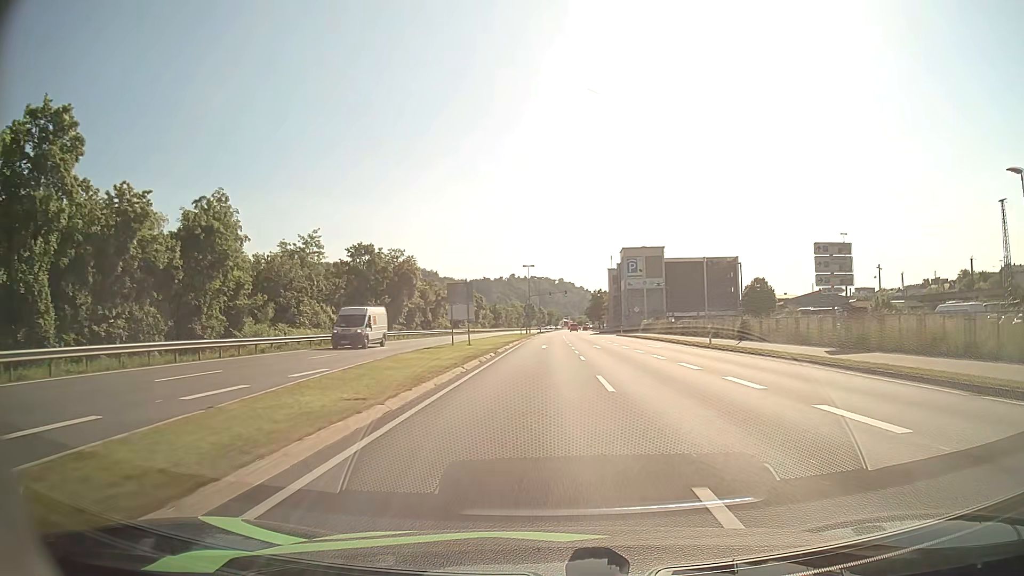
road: primary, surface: asphalt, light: Day
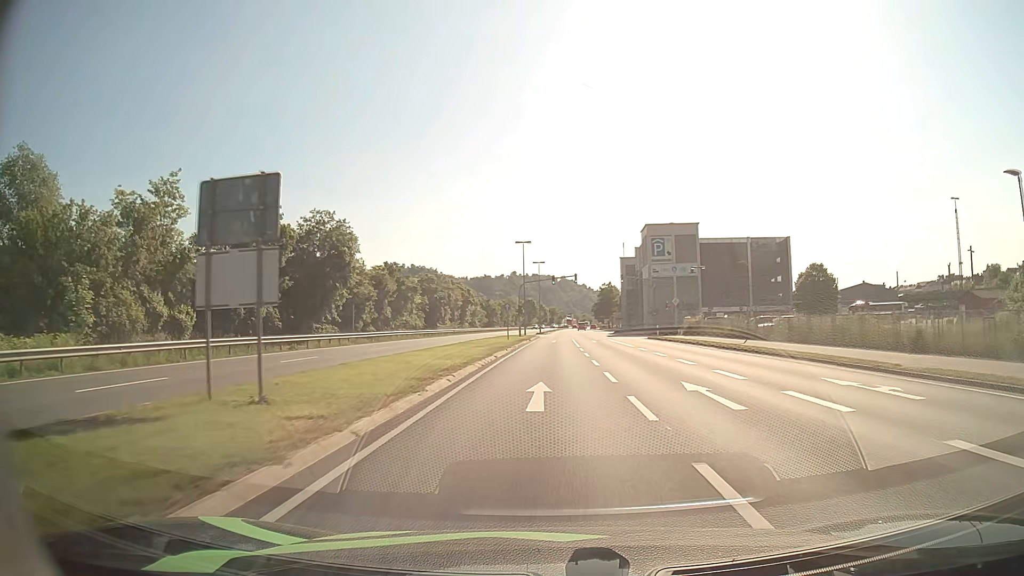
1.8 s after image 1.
(-0.1, +27.8) m; 0°
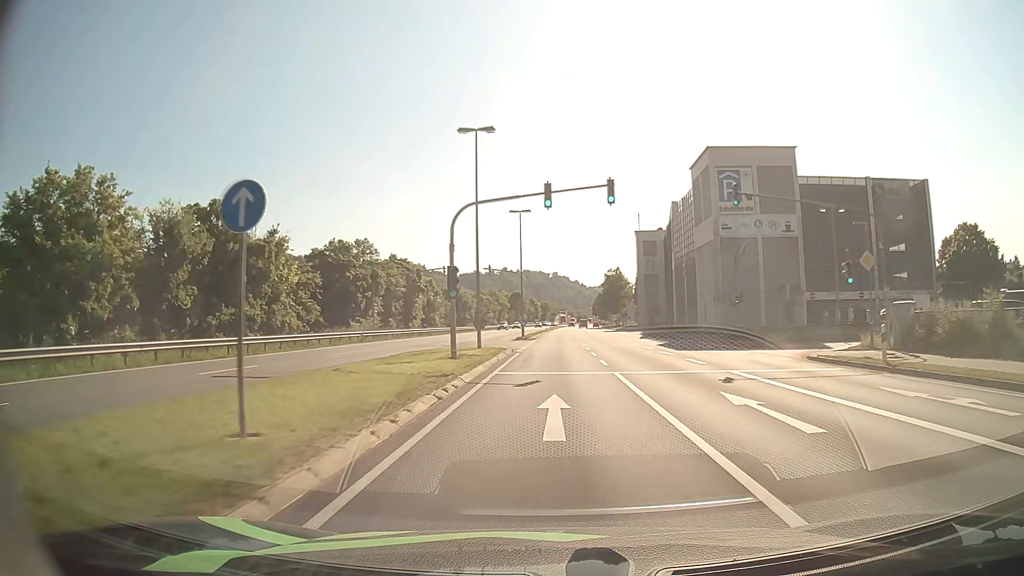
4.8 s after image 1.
(+0.2, +42.5) m; +1°
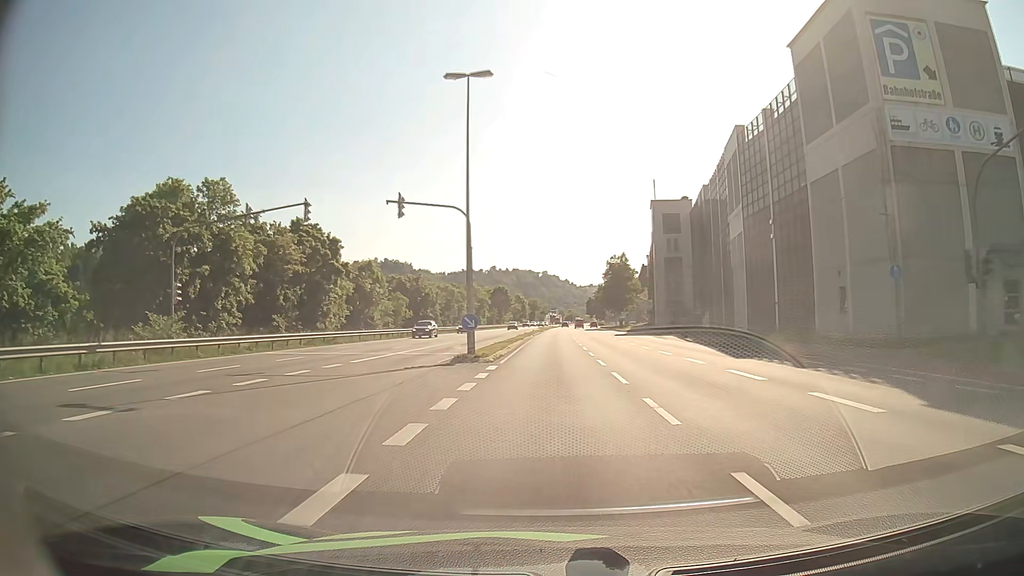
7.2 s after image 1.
(+0.2, +30.5) m; +1°
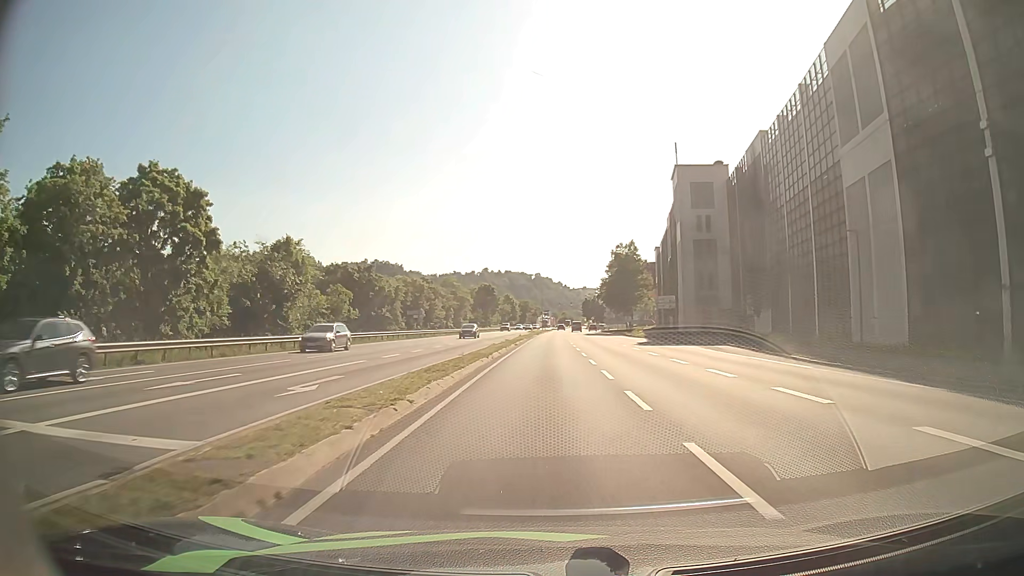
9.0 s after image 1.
(+0.1, +22.4) m; +1°
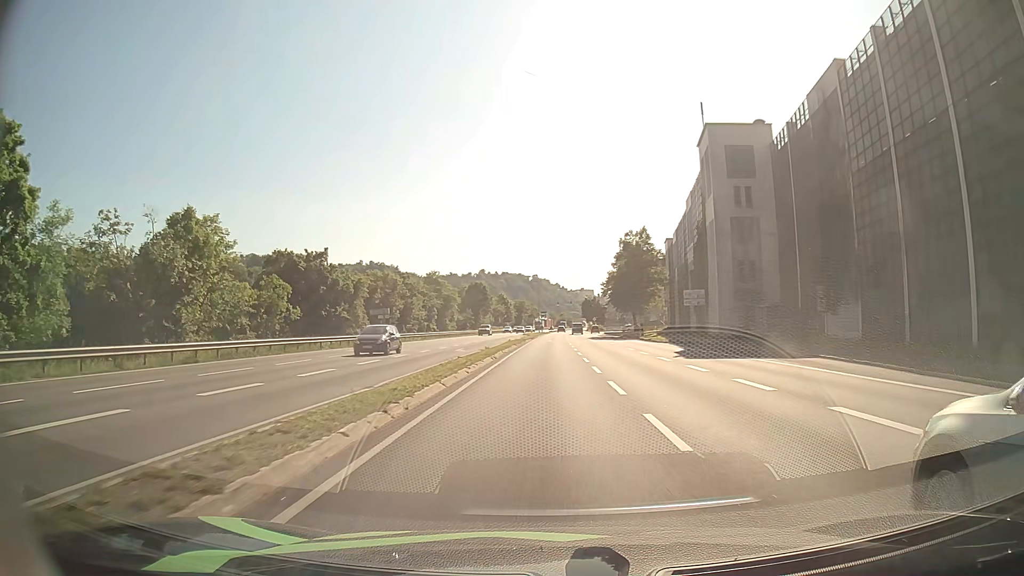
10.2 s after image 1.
(0.0, +15.4) m; 0°
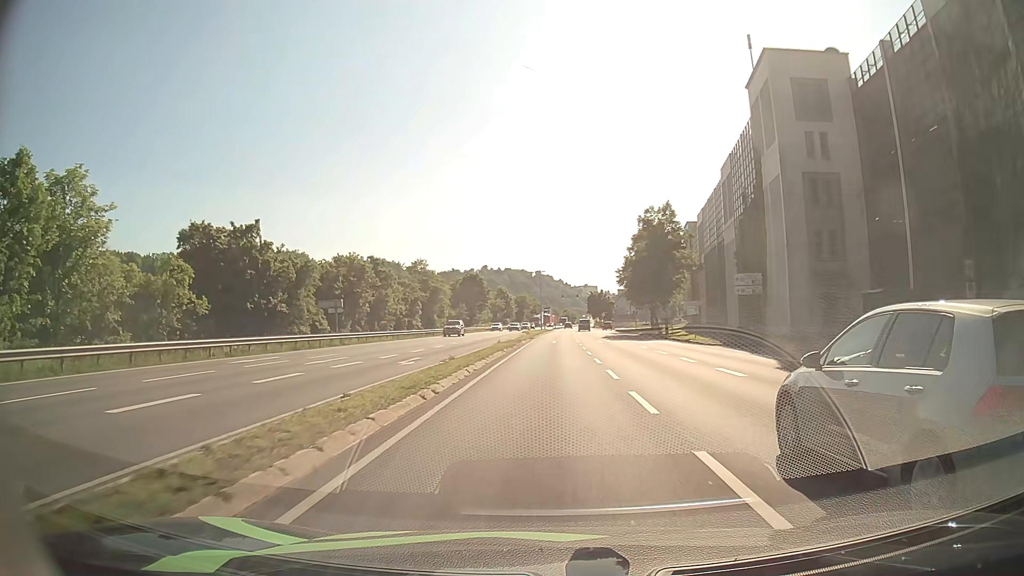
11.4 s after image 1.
(-0.1, +15.3) m; 0°
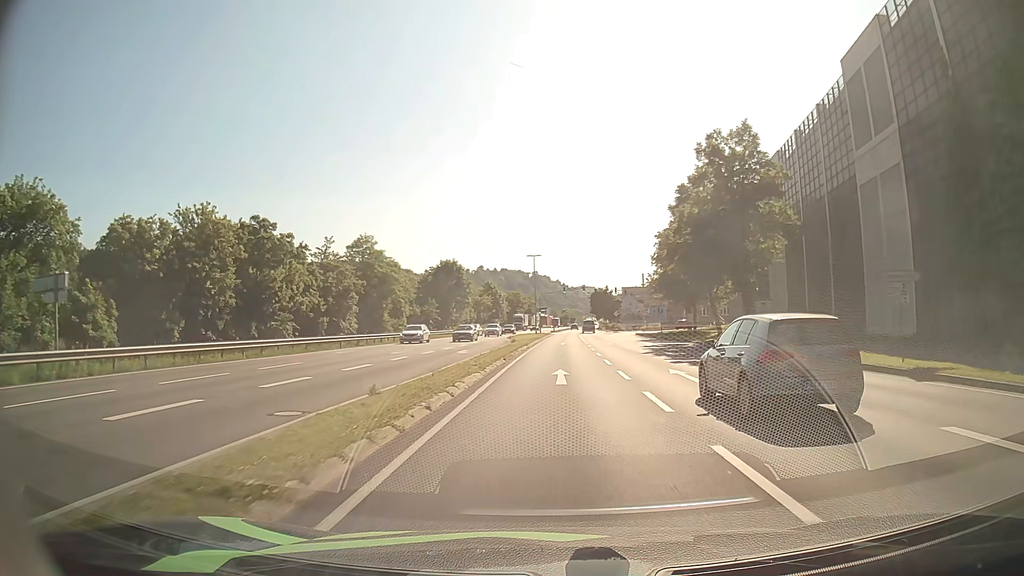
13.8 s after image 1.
(-0.1, +29.7) m; 0°
(0, +10) (0, +20) (0, +30) (0, +40) (+1, +50) (+1, +60) (+1, +70) (+2, +80) (+2, +90) (+3, +100) m
